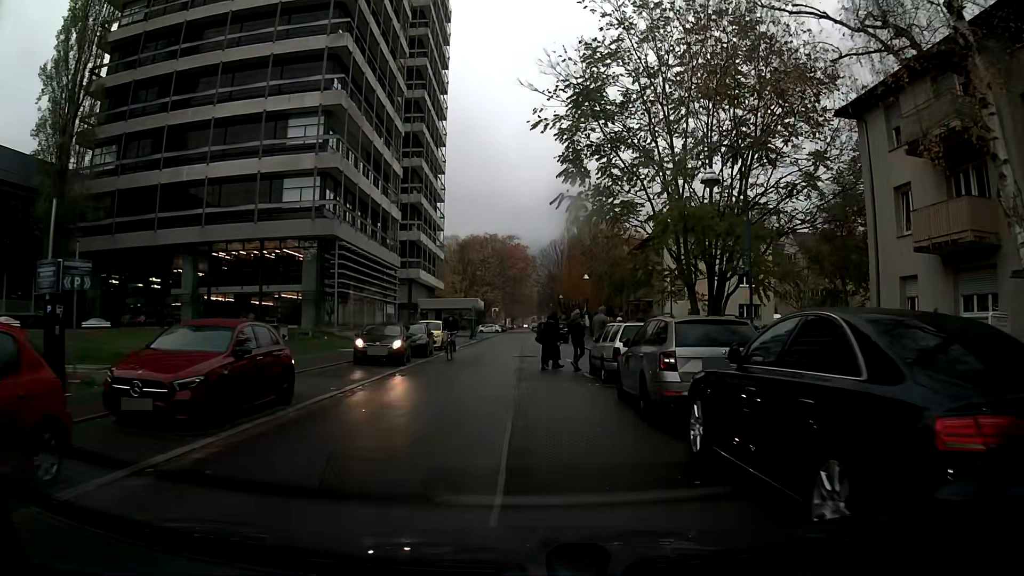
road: residential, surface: asphalt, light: Day
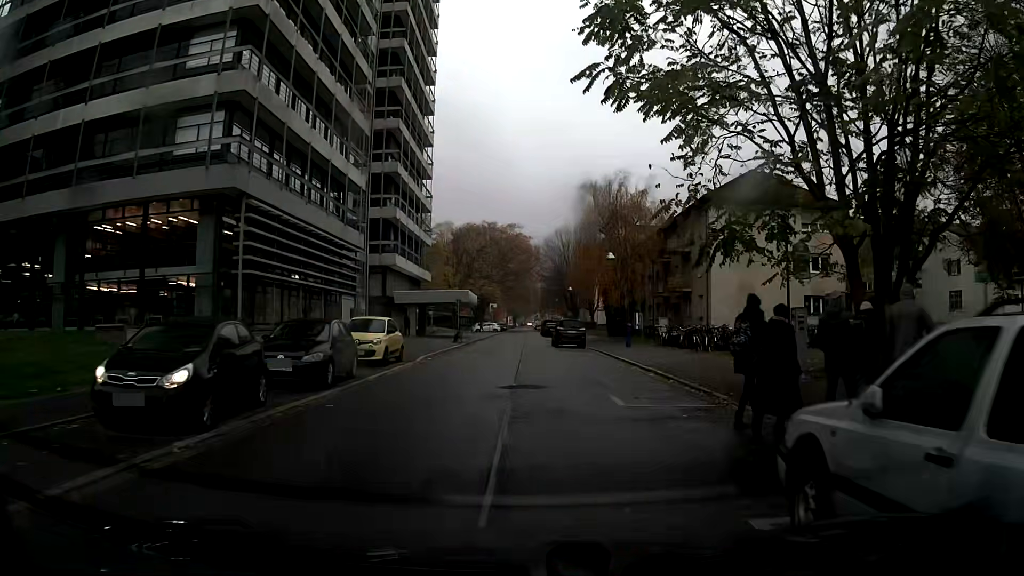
(0.0, +14.3) m; 0°
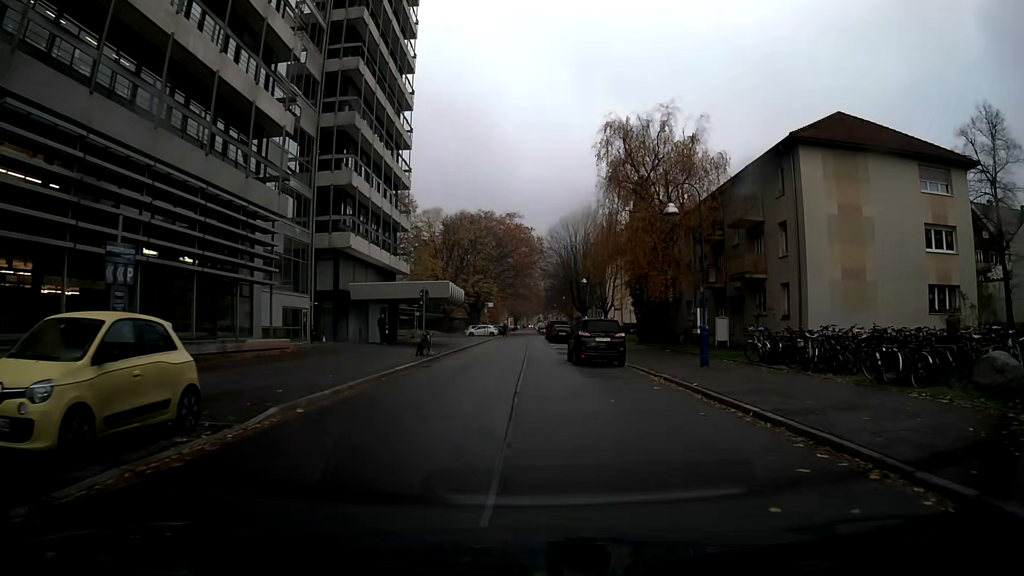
(-0.1, +15.5) m; 0°
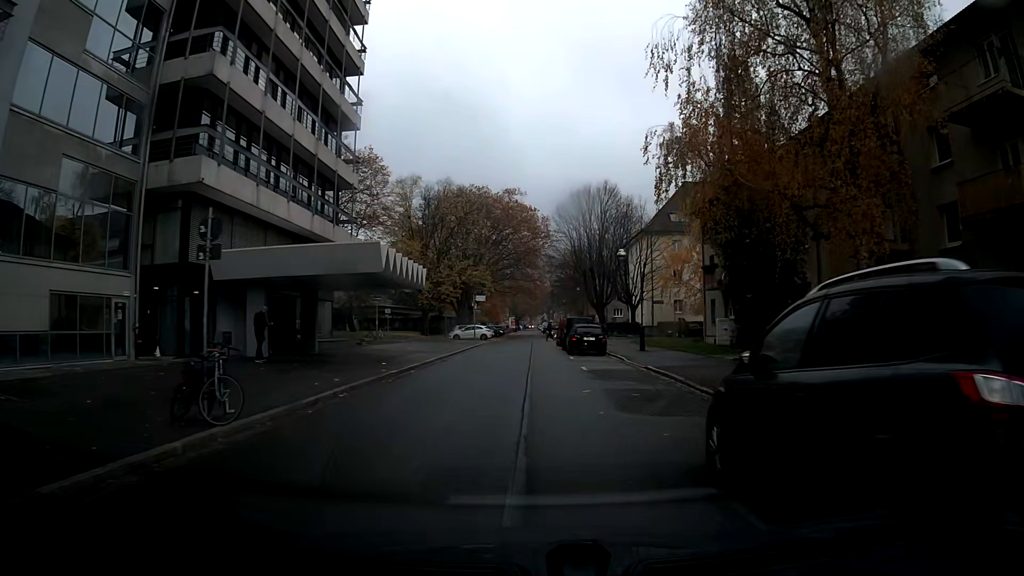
(-0.2, +20.9) m; 0°
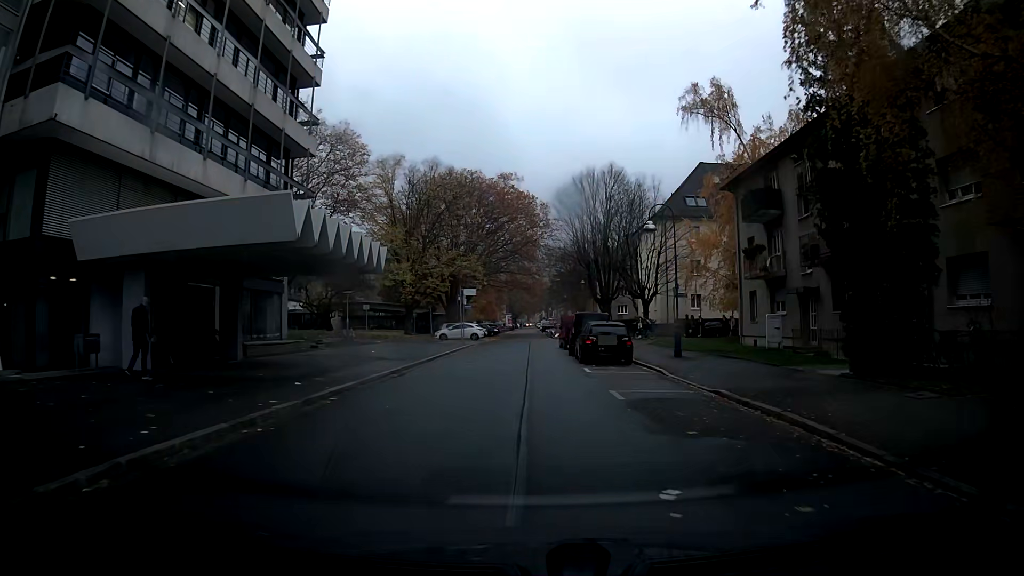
(+0.1, +8.6) m; 0°
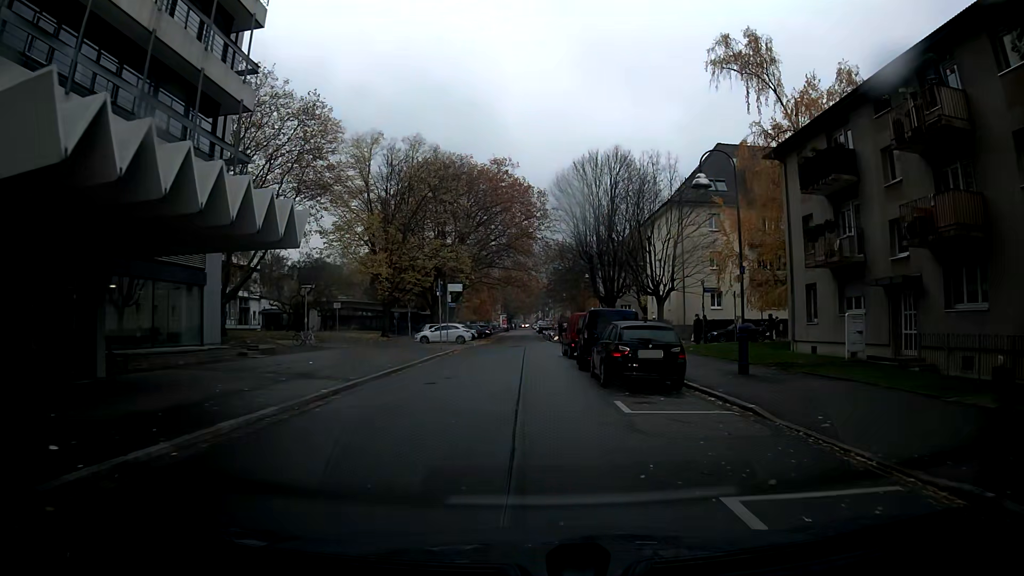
(0.0, +8.3) m; 0°
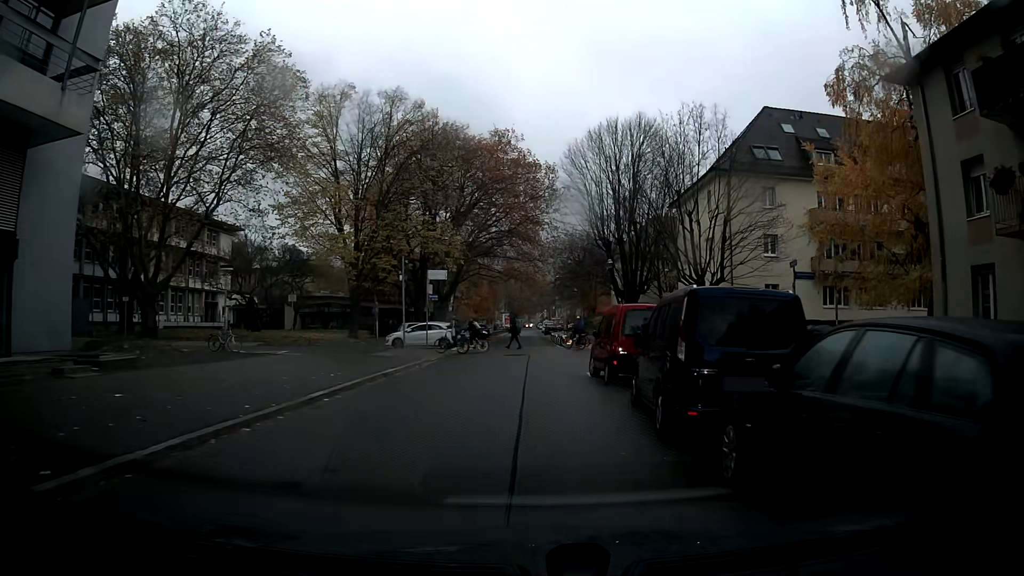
(0.0, +11.7) m; 0°
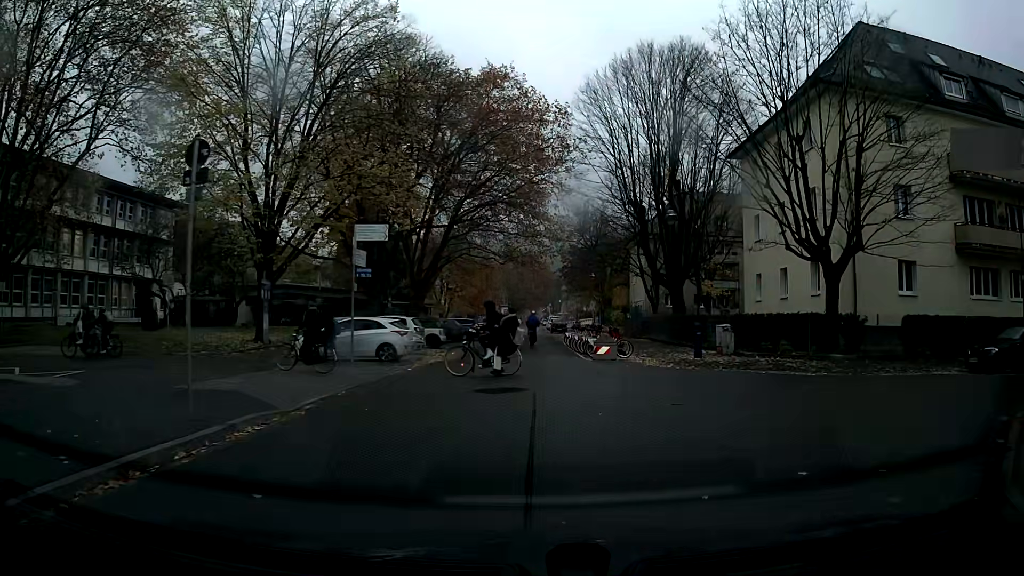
(+0.1, +15.9) m; +2°
(0, +10) (0, +20) (-1, +30) (-1, +40) (-2, +50) (-2, +60) (-3, +70) (-3, +80) (-3, +90) (-4, +100) m
